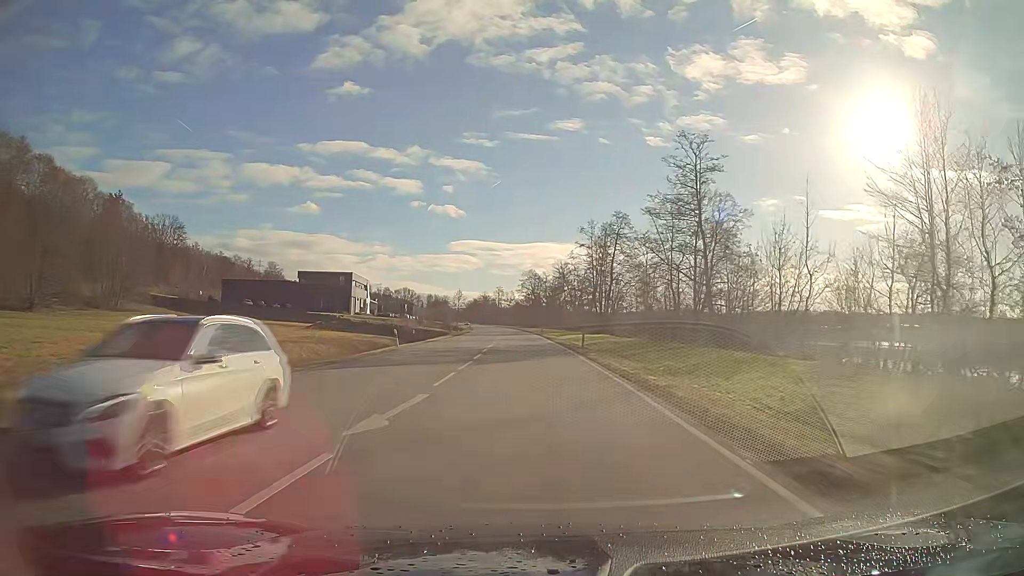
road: primary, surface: asphalt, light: Day
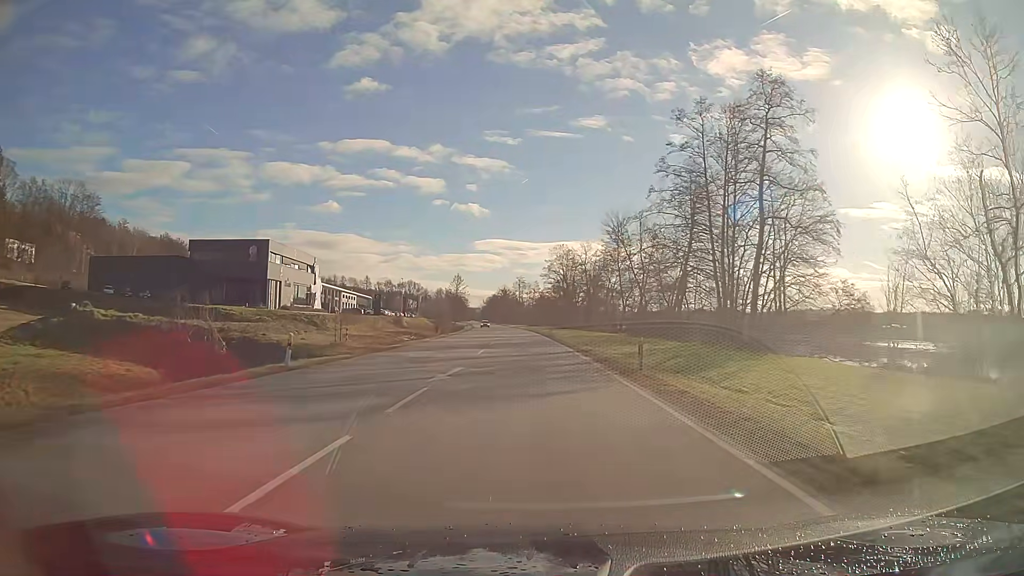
(-1.2, +63.7) m; -2°
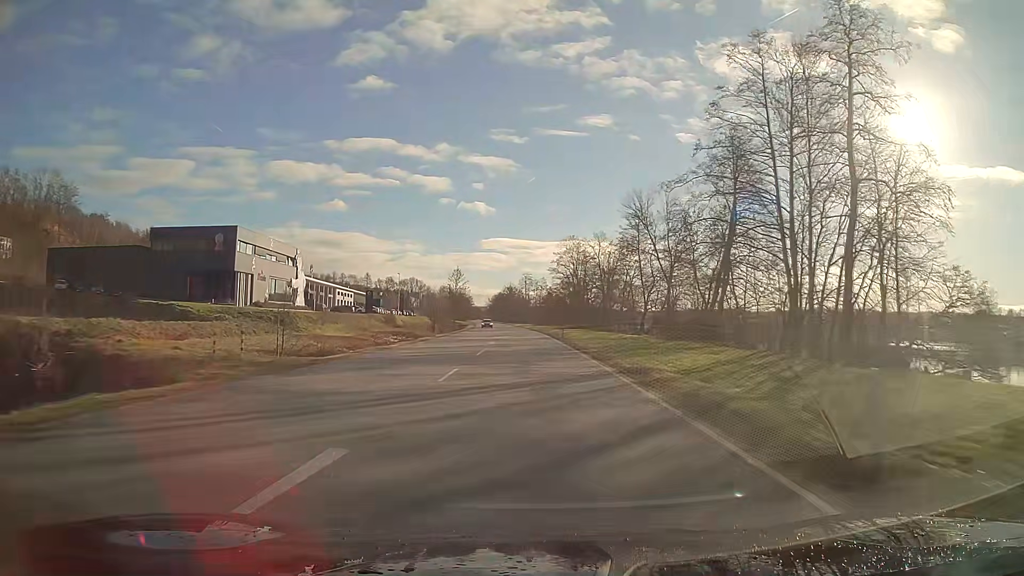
(-0.1, +13.2) m; -1°
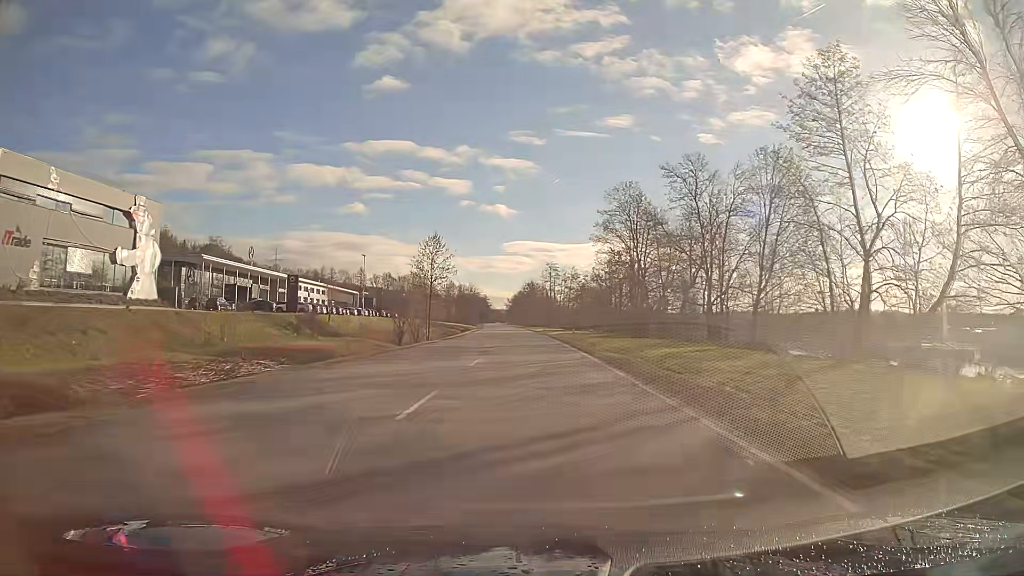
(-0.9, +54.0) m; -2°
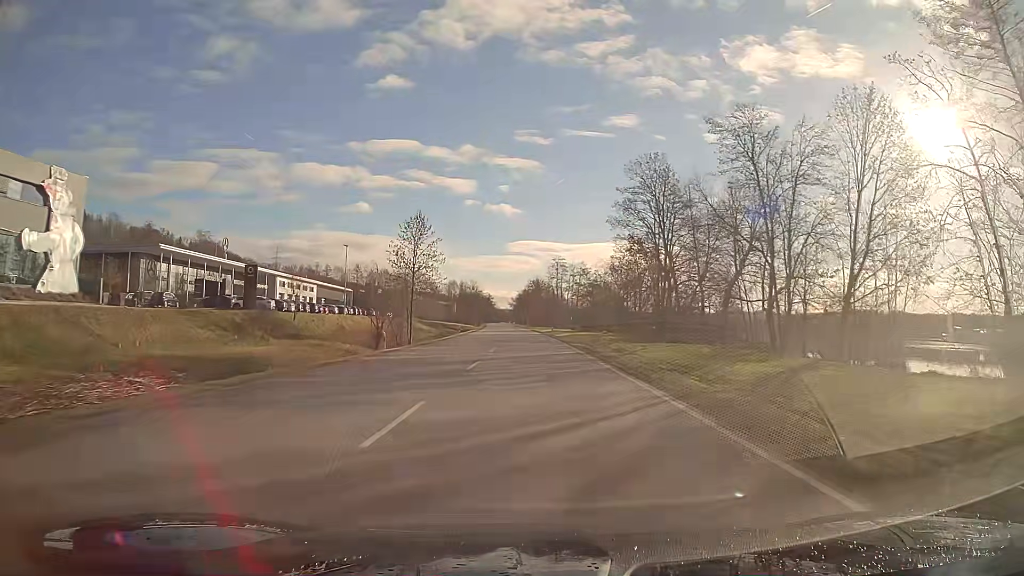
(-0.1, +14.0) m; 0°
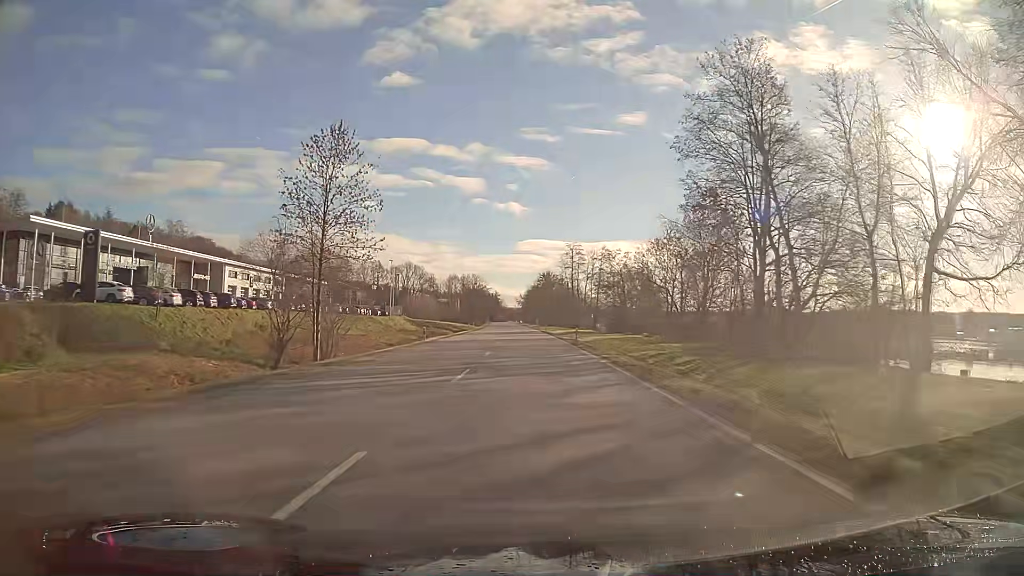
(-0.2, +28.6) m; -1°
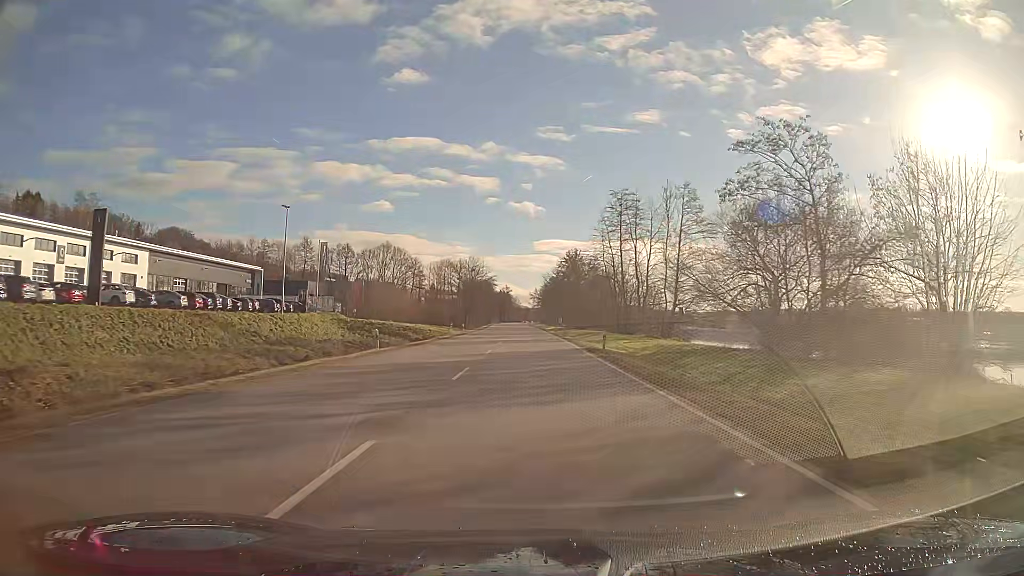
(-0.7, +59.4) m; -1°
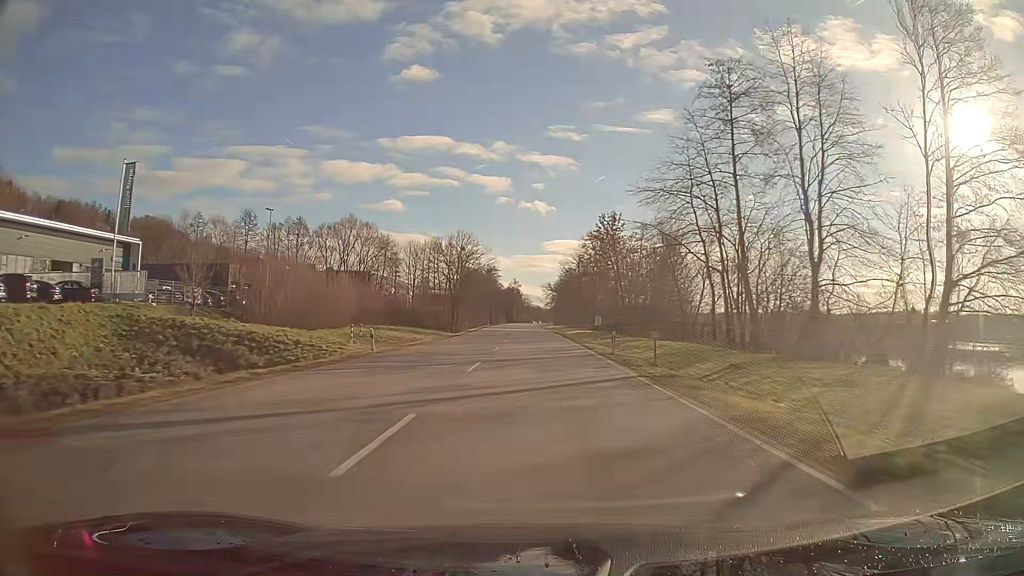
(-0.4, +46.0) m; -1°
(0, +10) (0, +20) (0, +30) (0, +40) (0, +50) (0, +60) (0, +70) (0, +80) (0, +90) (0, +100) m
